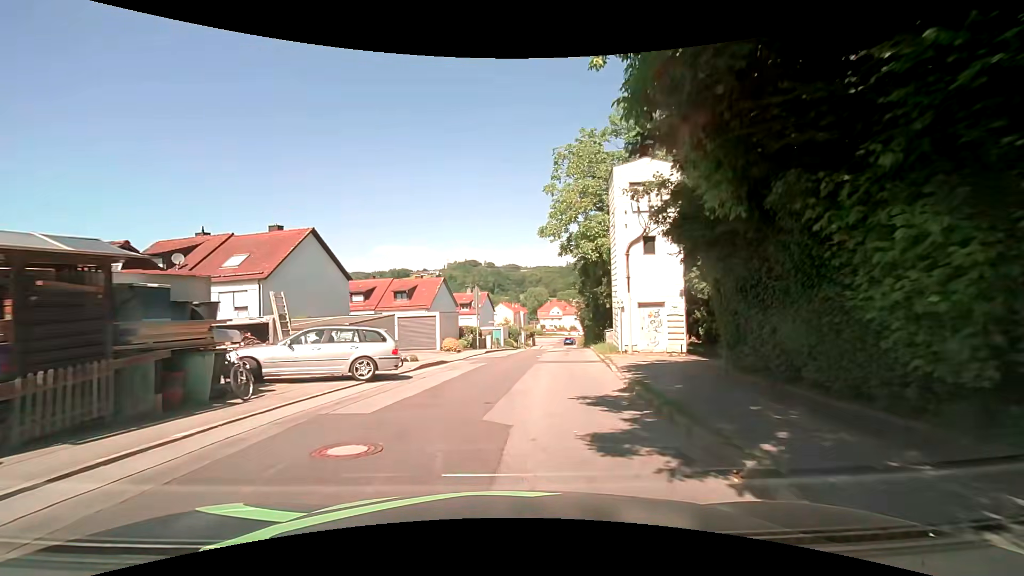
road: unclassified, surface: asphalt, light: Day
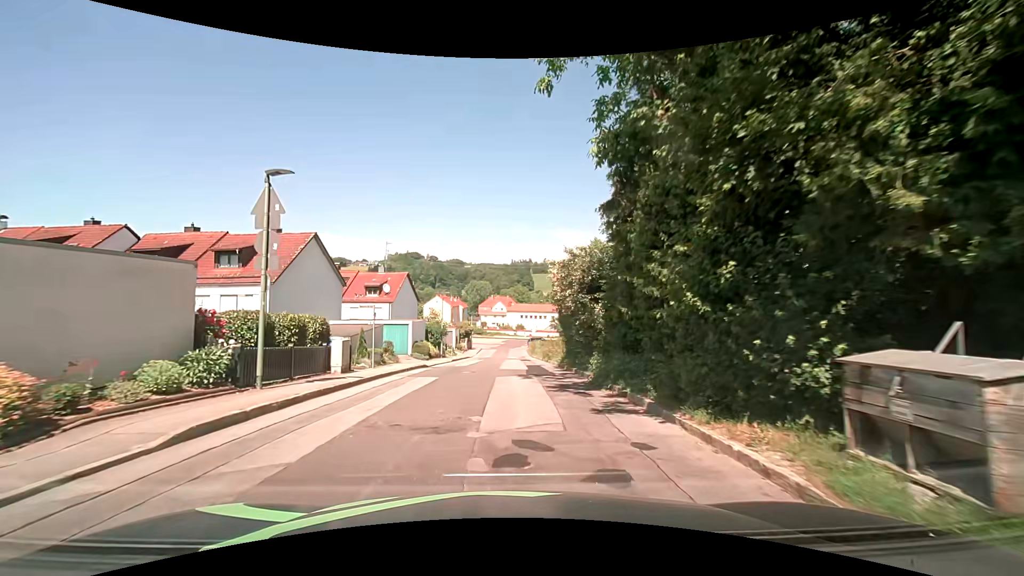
(+1.8, +24.7) m; +7°
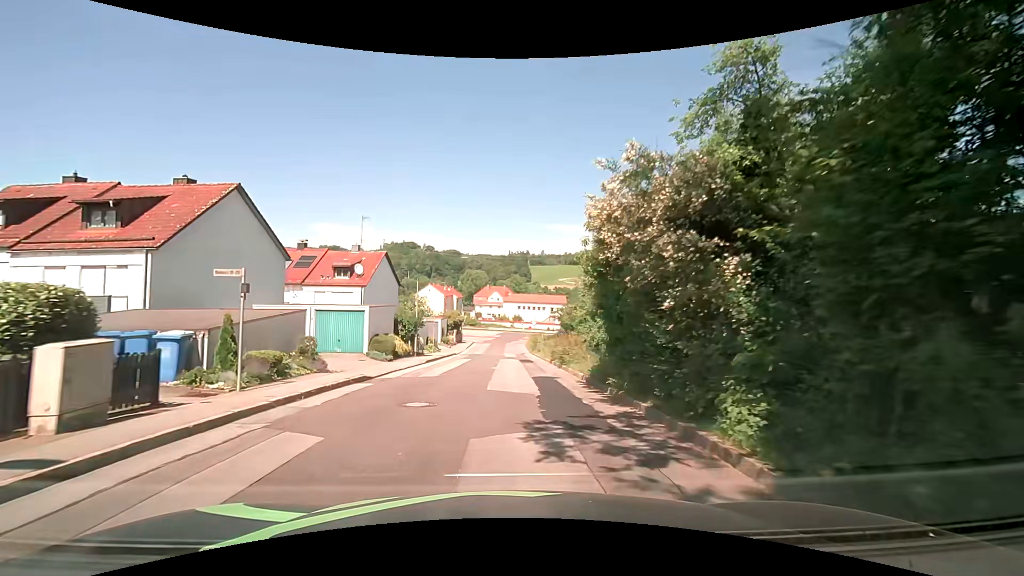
(0.0, +9.9) m; -2°
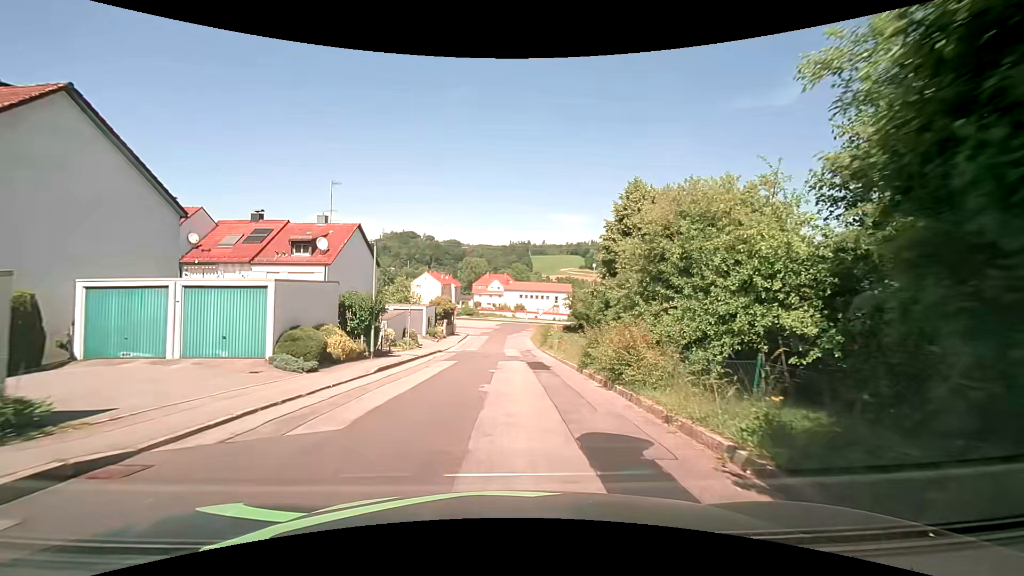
(+0.3, +10.2) m; +2°
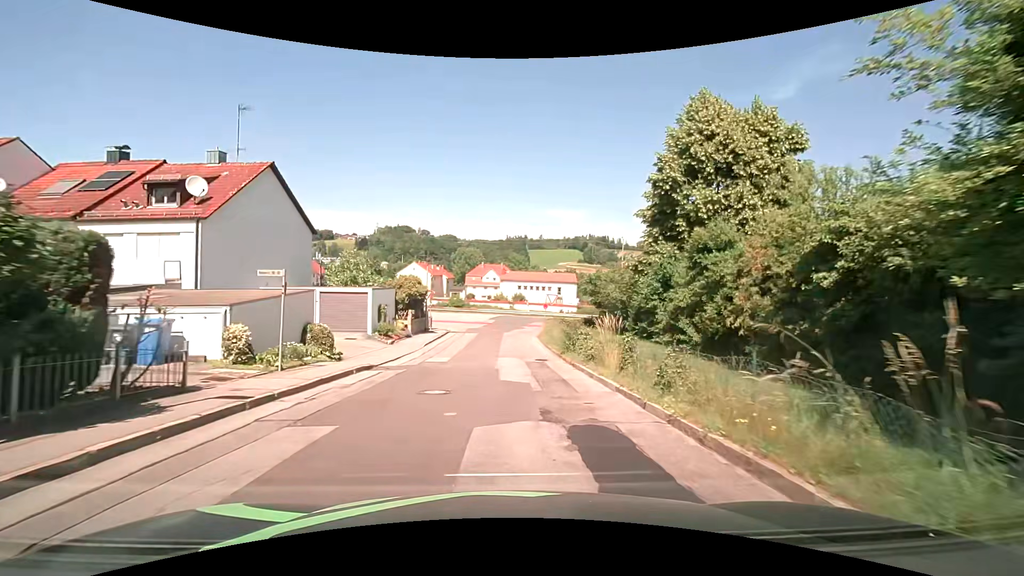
(+0.2, +15.6) m; +1°
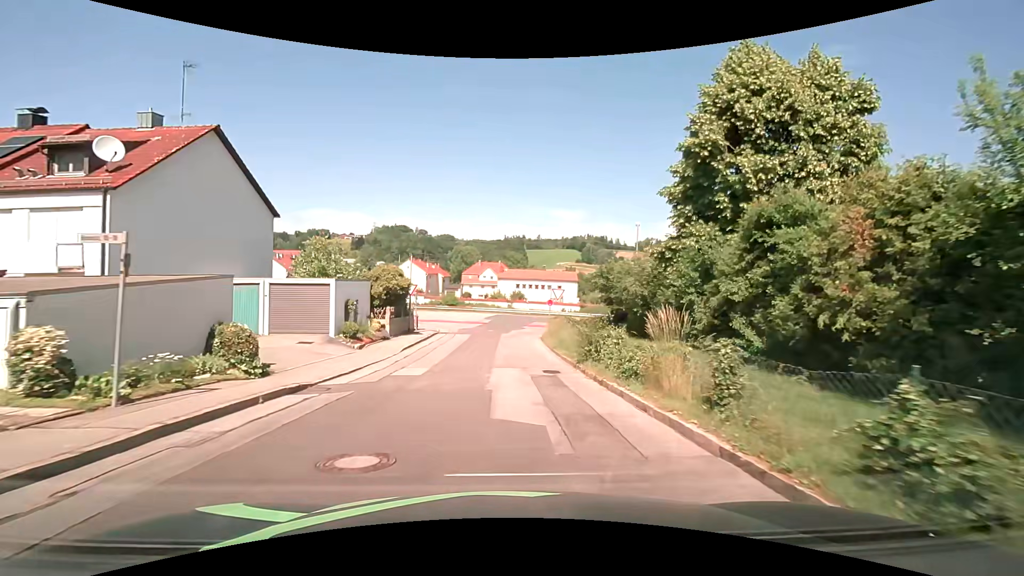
(0.0, +5.2) m; 0°
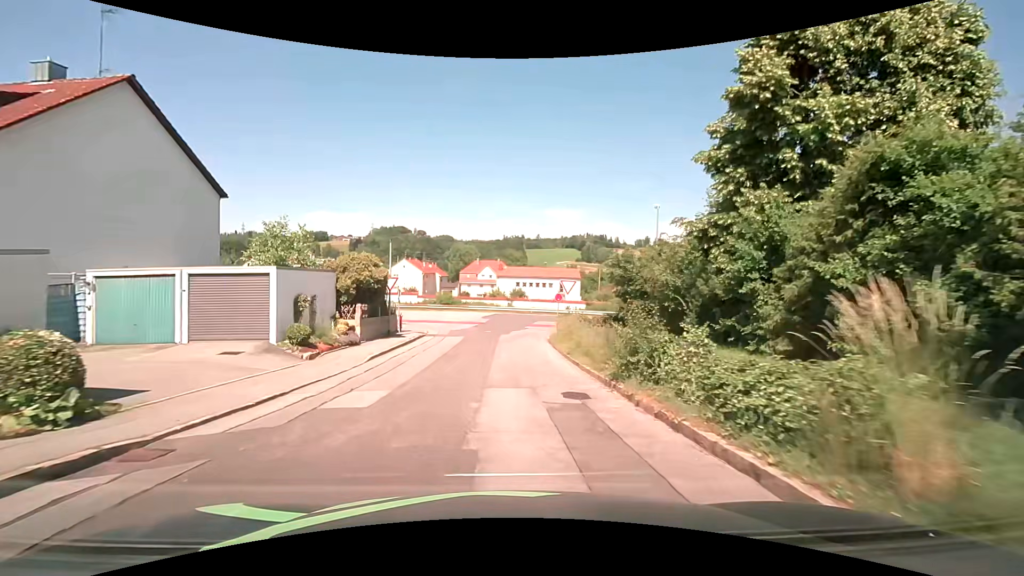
(+0.1, +5.1) m; +1°
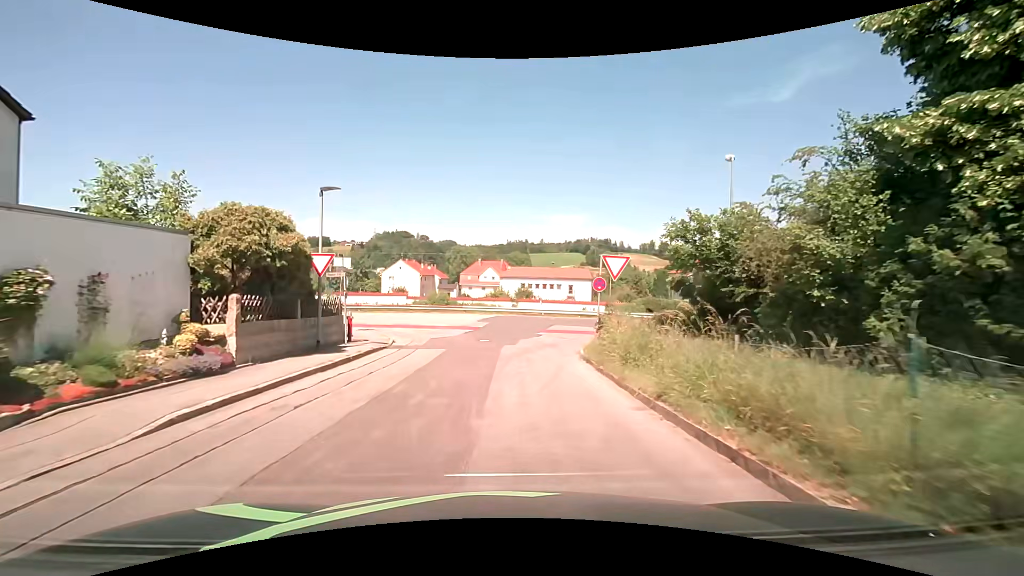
(-0.1, +9.8) m; -1°
